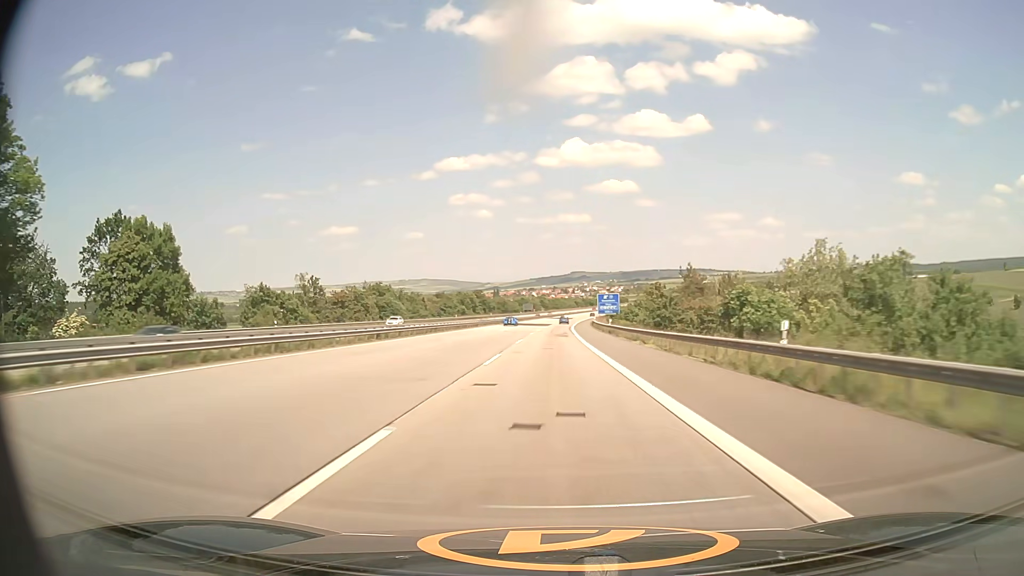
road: motorway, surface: asphalt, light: Day
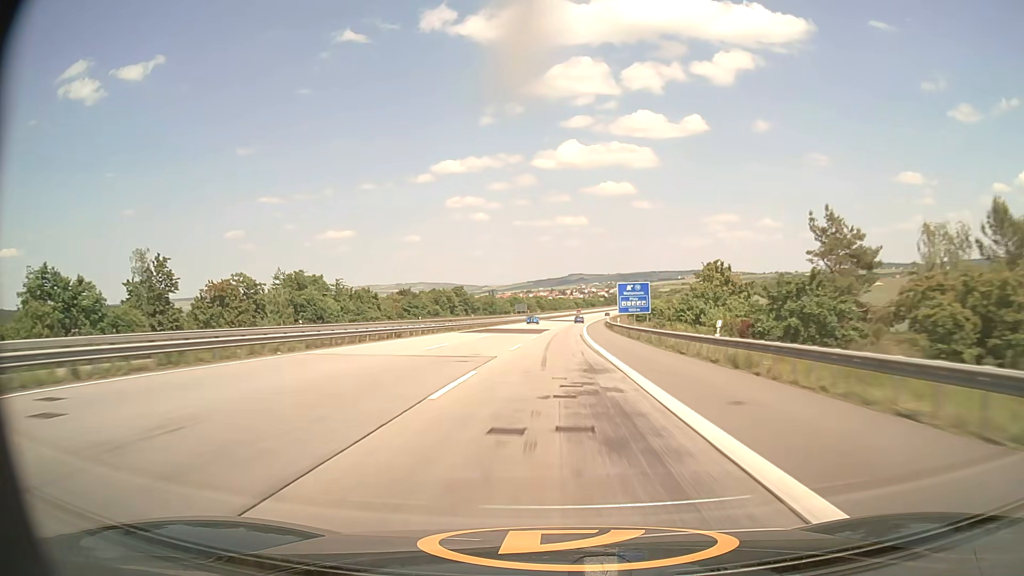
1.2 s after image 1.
(+0.1, +44.8) m; 0°
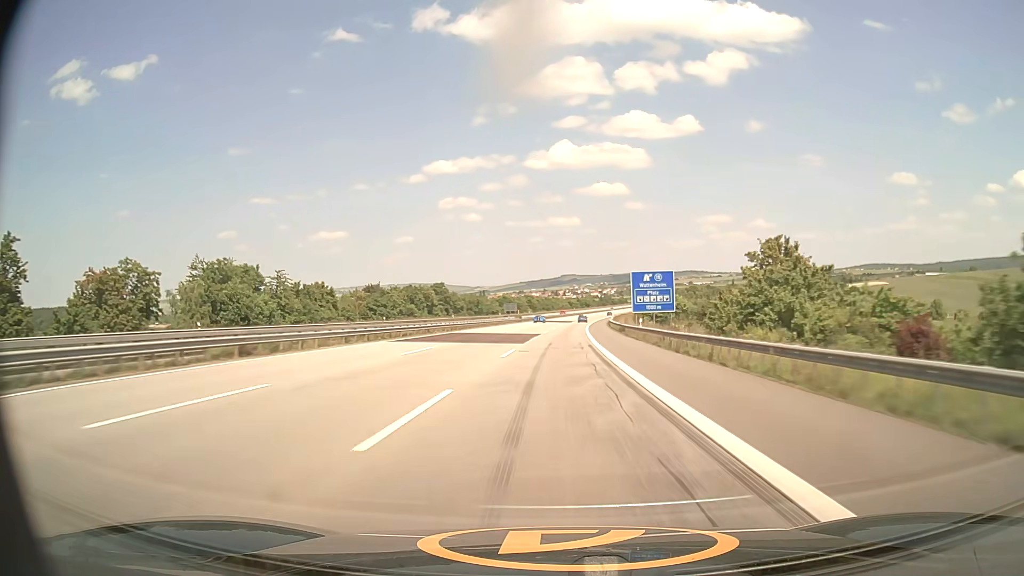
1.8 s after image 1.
(+0.1, +22.5) m; 0°
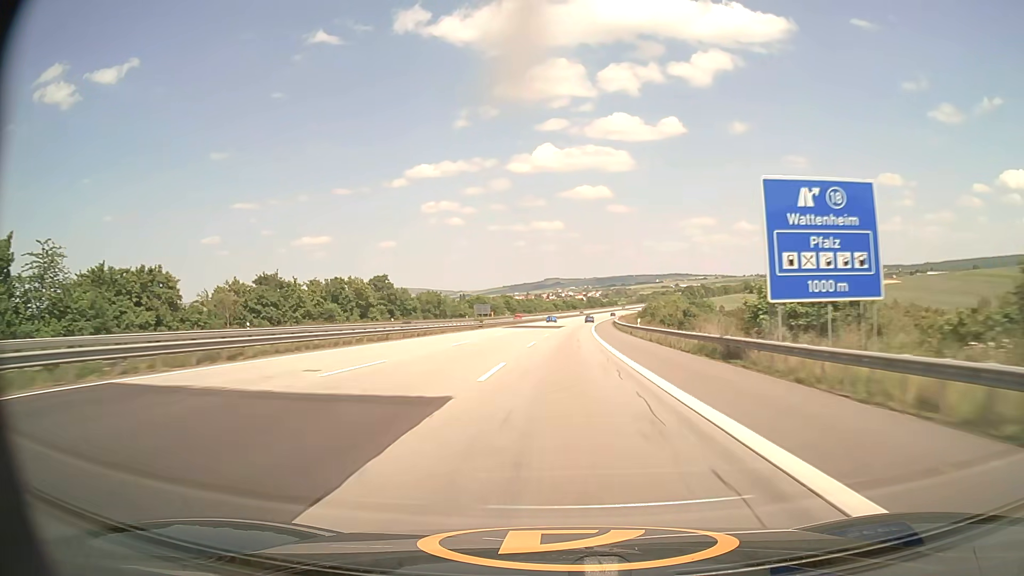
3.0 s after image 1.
(+0.5, +45.1) m; +1°
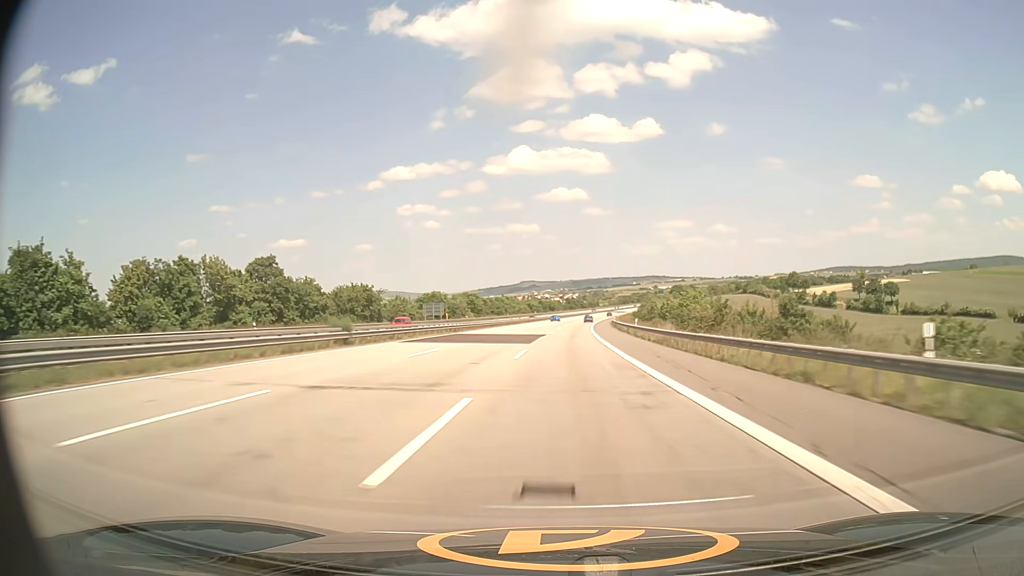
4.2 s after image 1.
(+0.7, +45.2) m; +2°
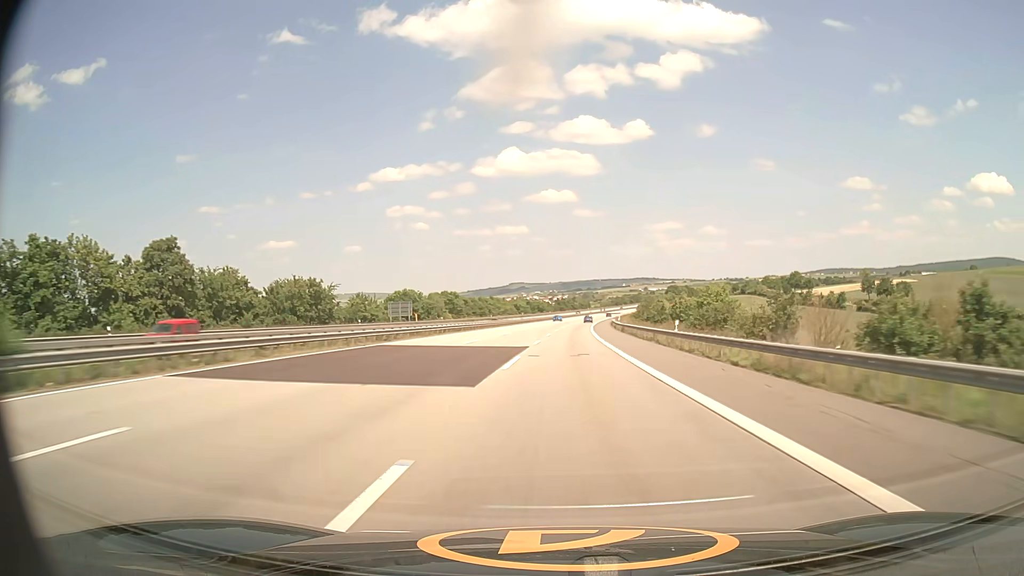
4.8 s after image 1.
(+0.2, +22.7) m; +1°
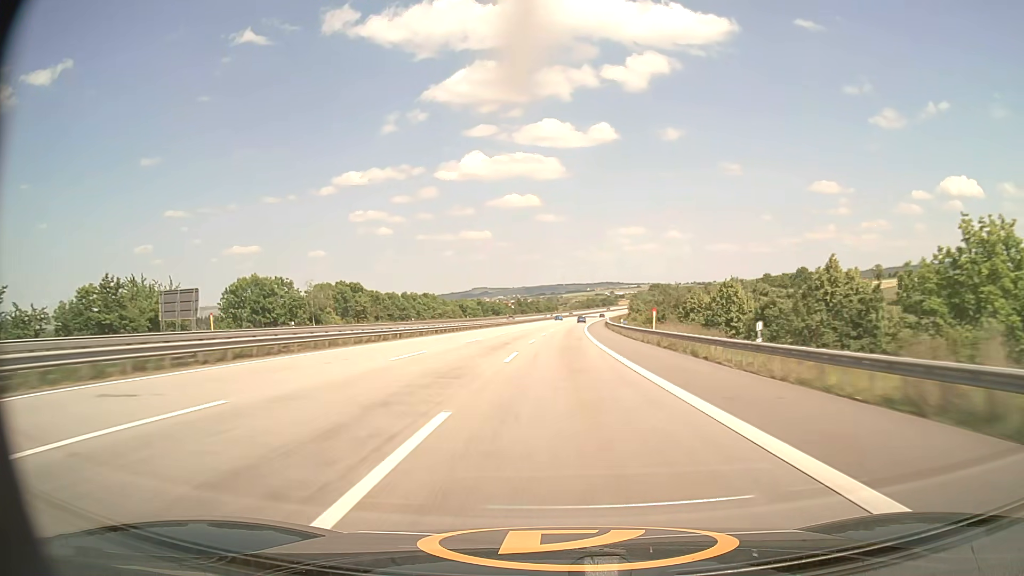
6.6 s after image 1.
(+1.8, +68.0) m; +3°
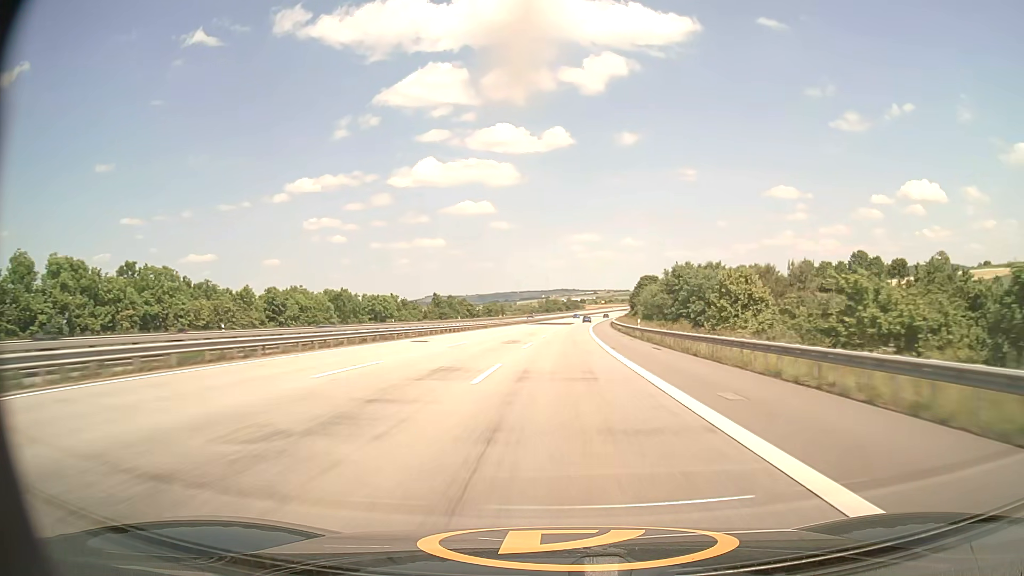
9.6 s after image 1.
(+4.0, +114.3) m; +4°
